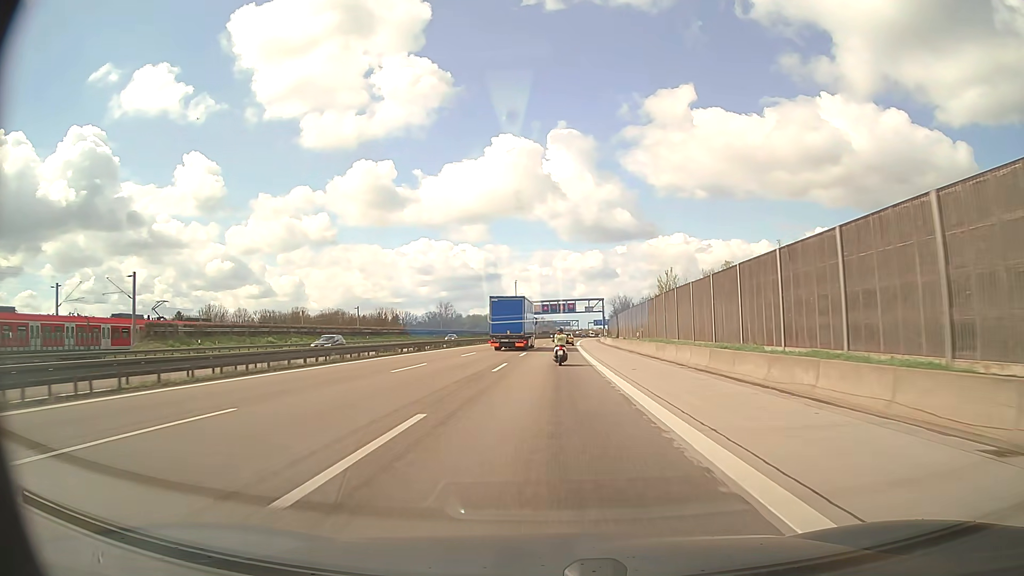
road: motorway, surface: asphalt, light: Day
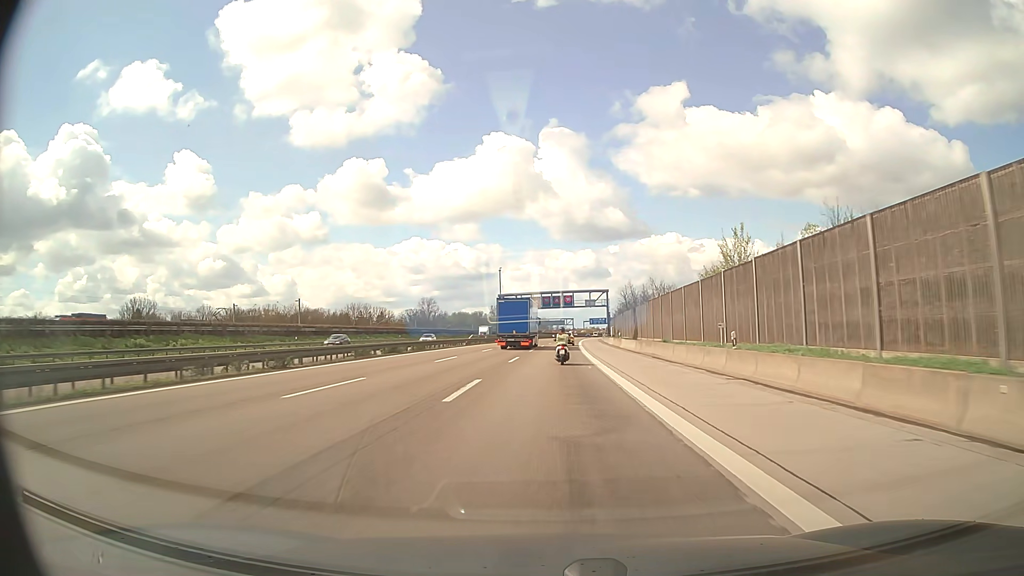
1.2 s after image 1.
(+0.1, +27.1) m; 0°
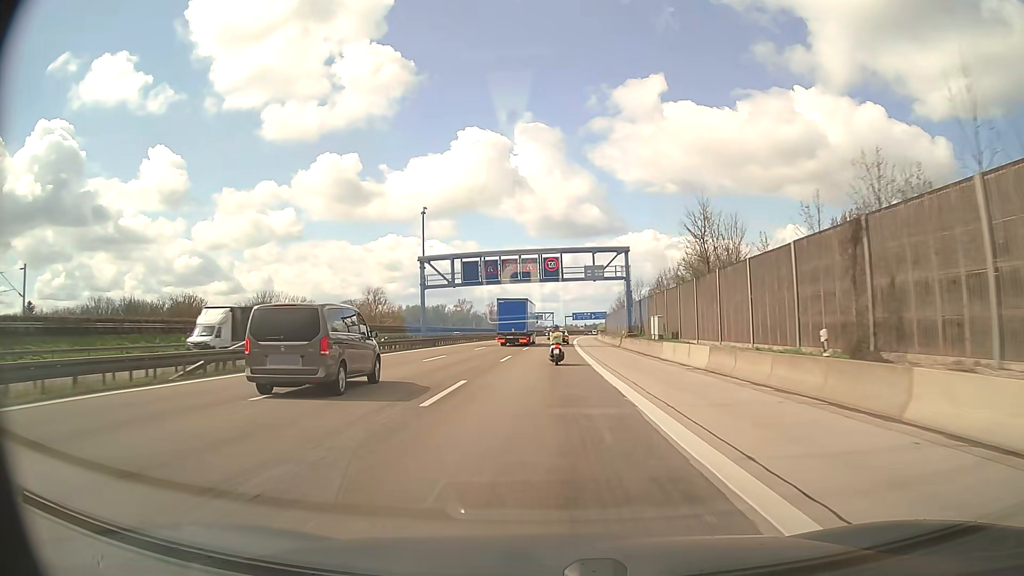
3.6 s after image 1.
(+1.0, +55.5) m; +2°
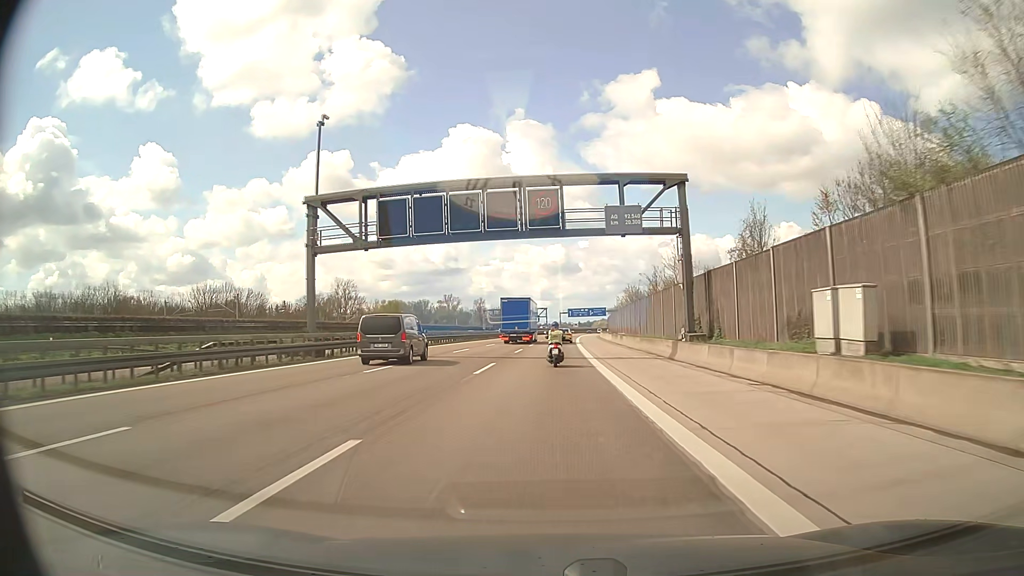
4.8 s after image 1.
(+0.2, +27.9) m; +1°
(0, +10) (0, +20) (0, +30) (0, +40) (0, +50) (+1, +60) (+1, +70) (+2, +80) (+2, +90) (+3, +100) m
